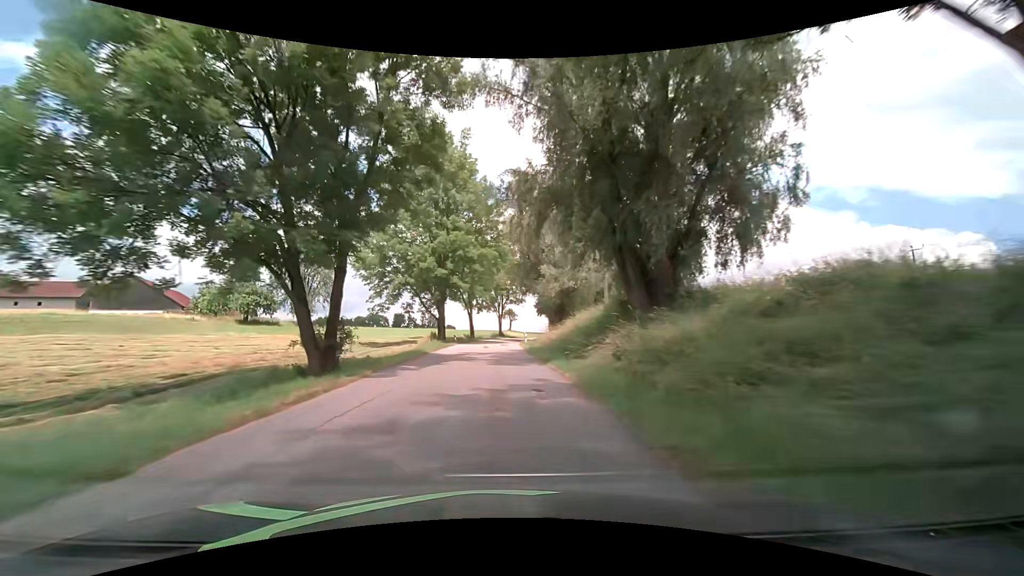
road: tertiary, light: Day
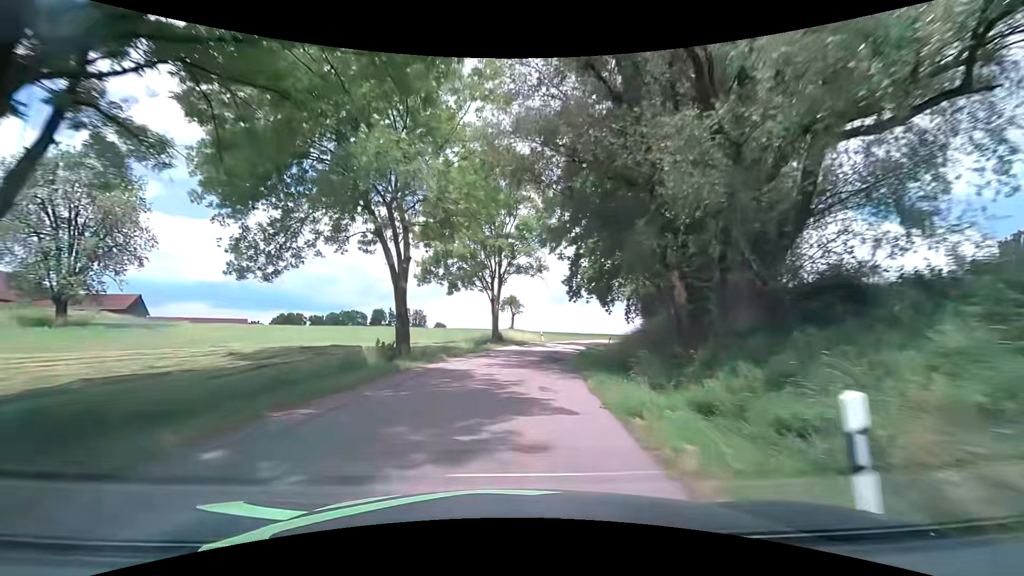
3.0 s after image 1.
(-0.4, +45.3) m; 0°
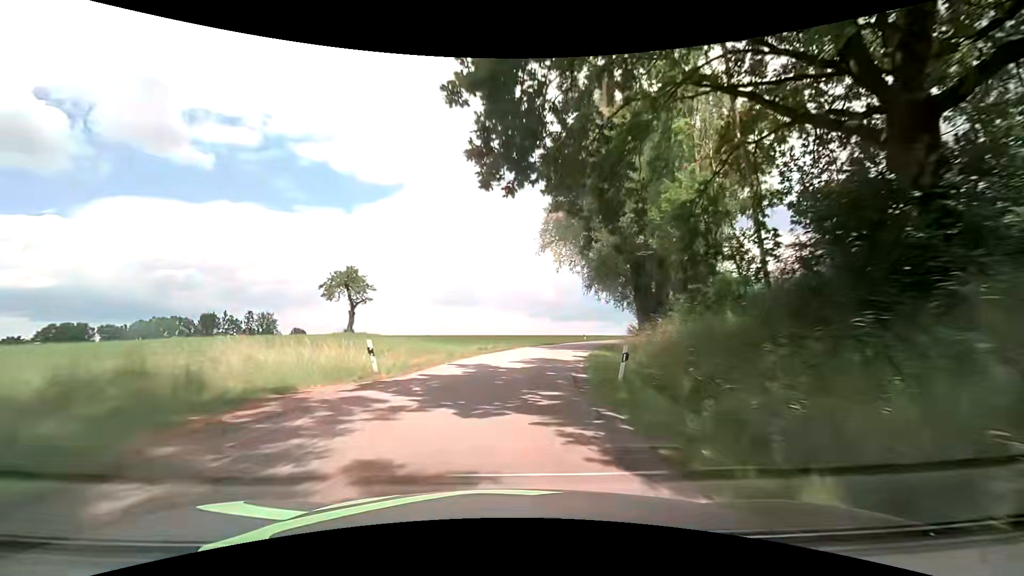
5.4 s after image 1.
(+3.7, +38.3) m; +13°
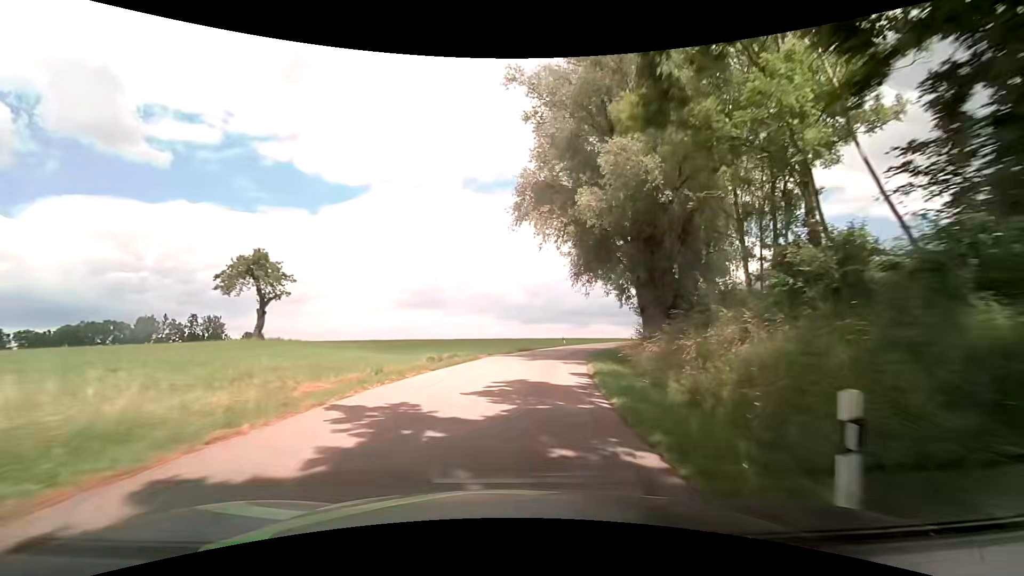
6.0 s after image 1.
(+0.2, +10.0) m; +3°
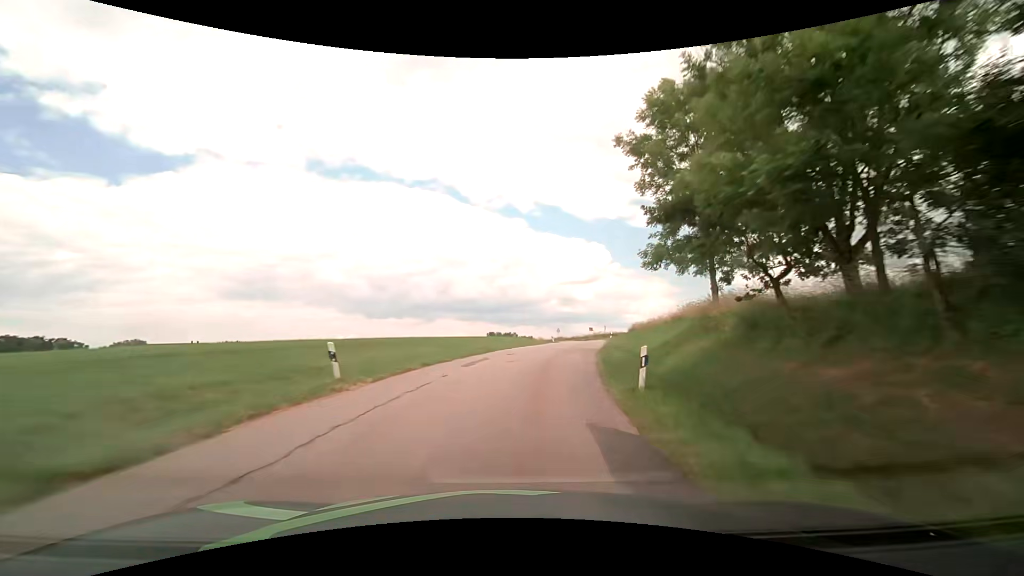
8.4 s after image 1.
(+6.2, +40.1) m; +18°
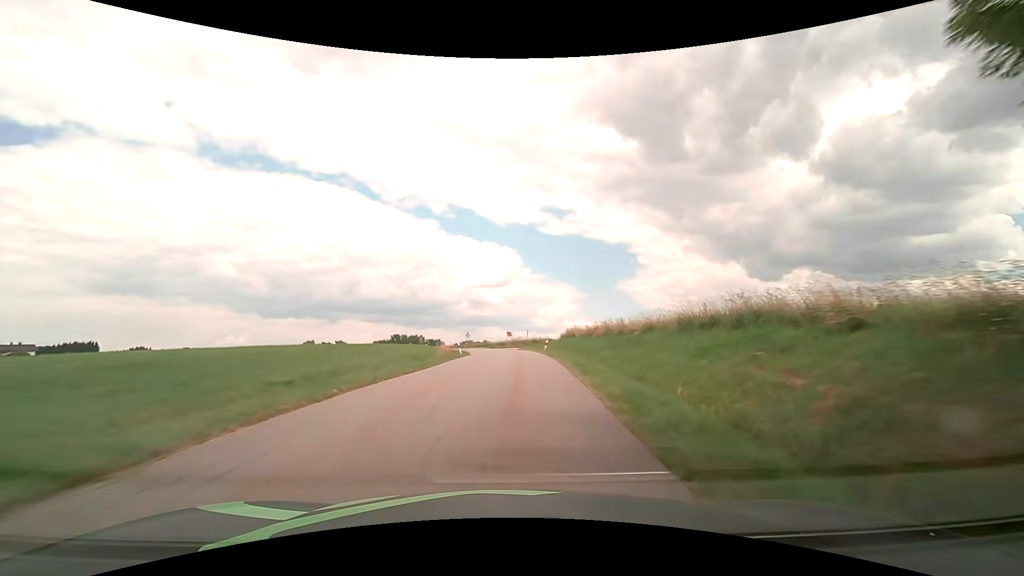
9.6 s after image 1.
(+1.7, +20.5) m; +10°
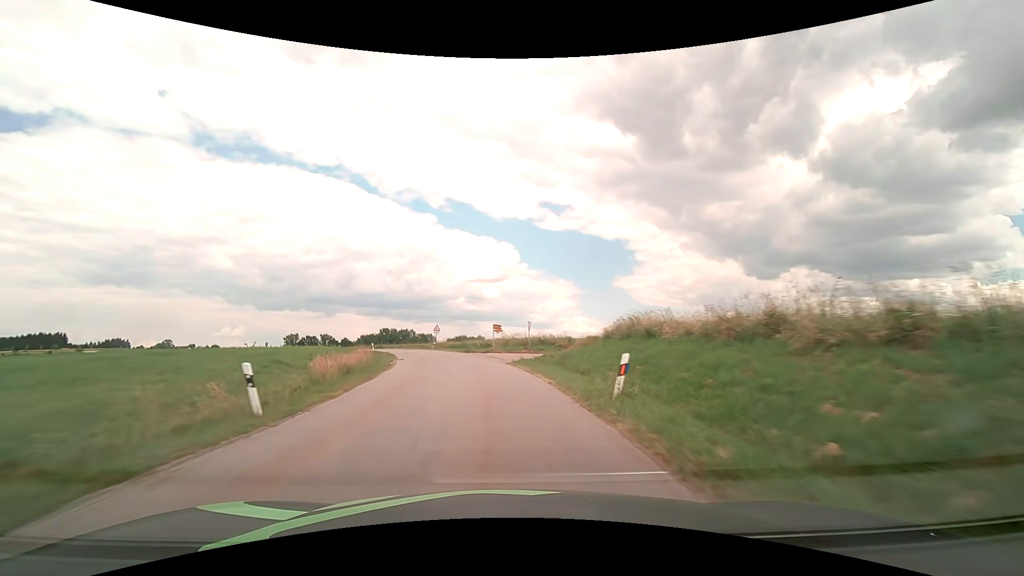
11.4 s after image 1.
(+1.0, +31.3) m; +1°
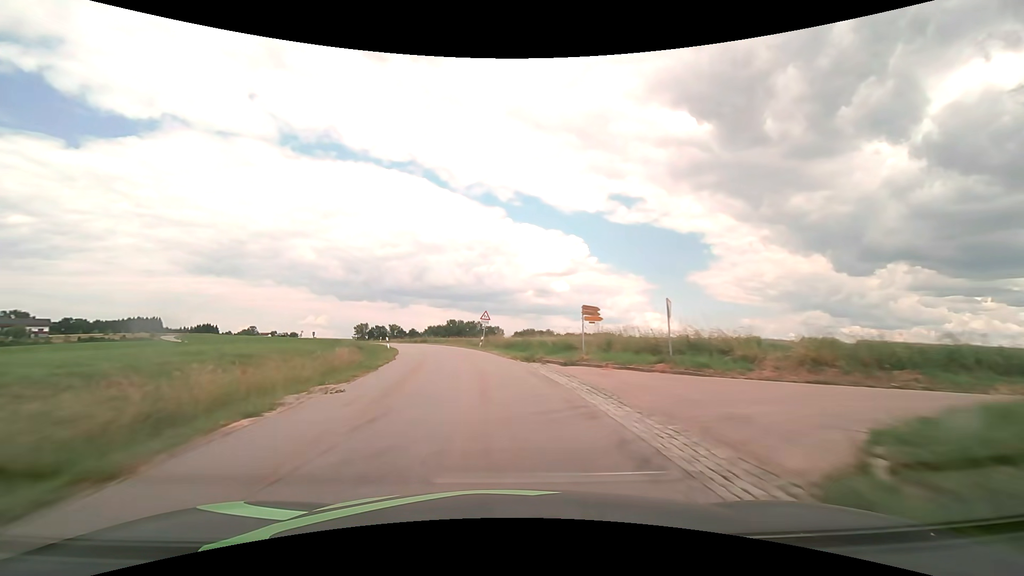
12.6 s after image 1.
(-1.2, +22.0) m; -7°
(0, +10) (-1, +20) (-3, +30) (-5, +40) (-7, +49) (-11, +59) (-14, +68) (-19, +77) (-23, +86) (-29, +94) m
